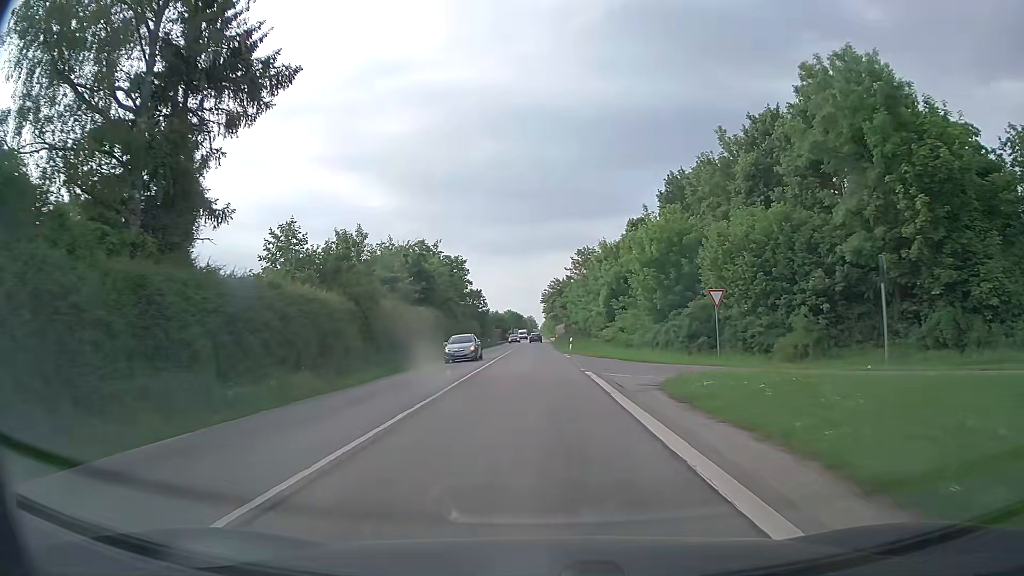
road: secondary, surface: asphalt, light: Day
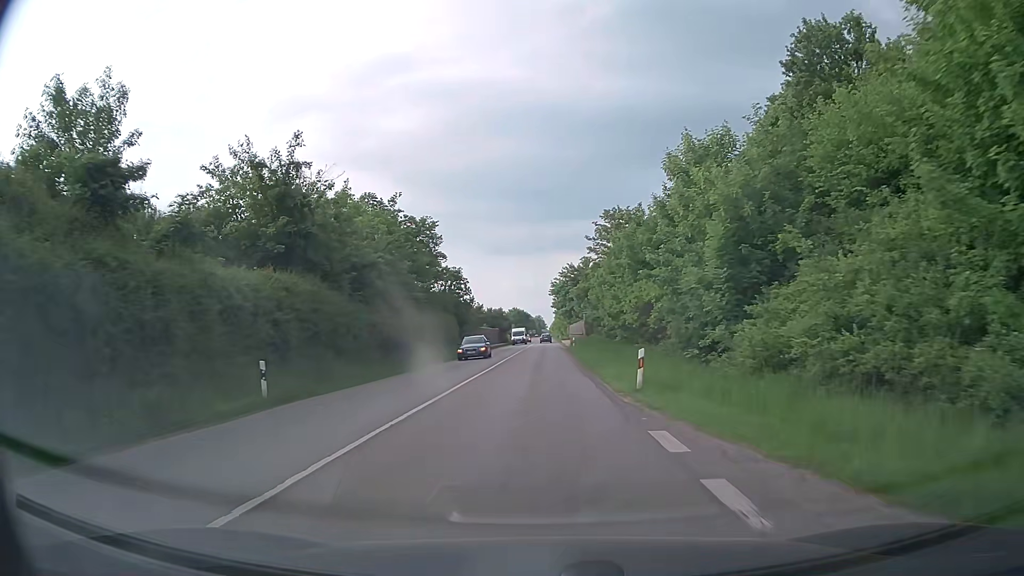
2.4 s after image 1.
(-0.2, +32.0) m; -1°
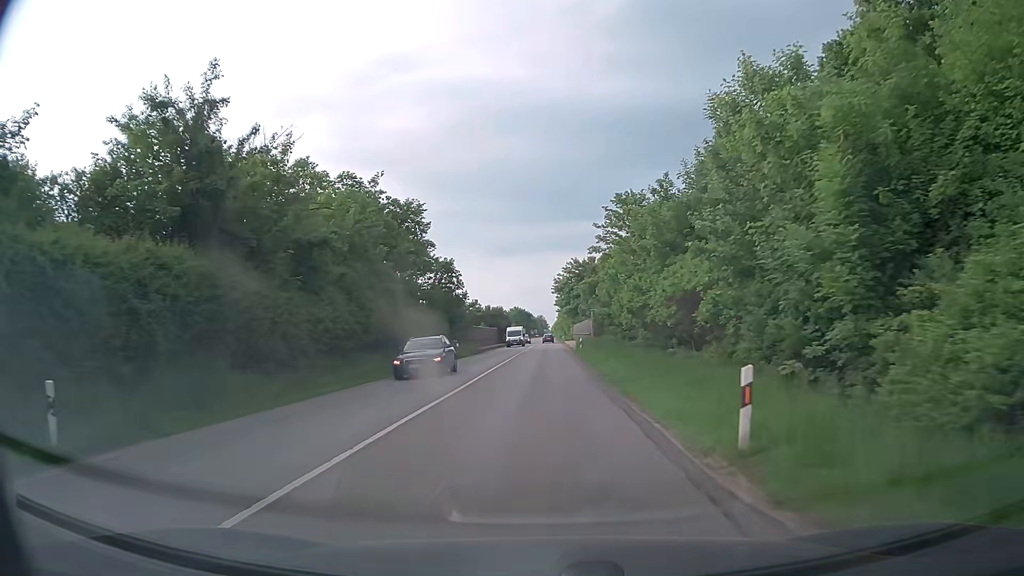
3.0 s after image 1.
(0.0, +8.0) m; 0°
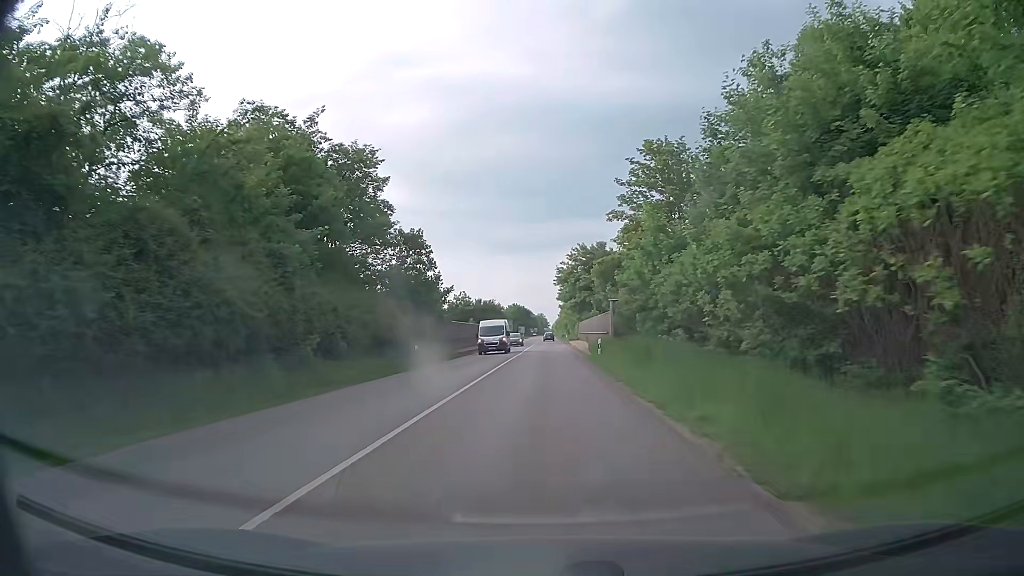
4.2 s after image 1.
(-0.1, +16.0) m; -1°
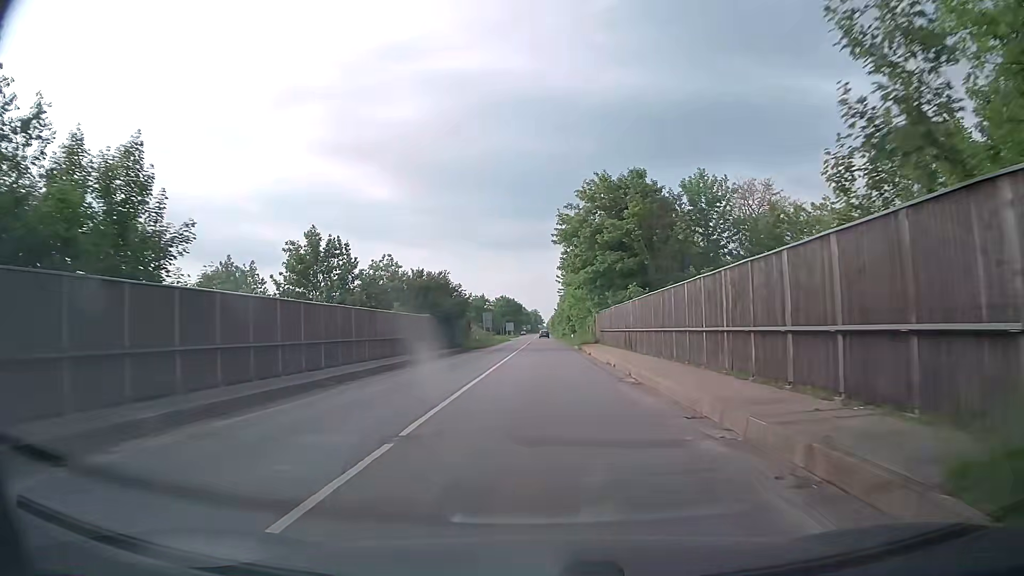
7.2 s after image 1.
(+0.5, +39.9) m; +1°
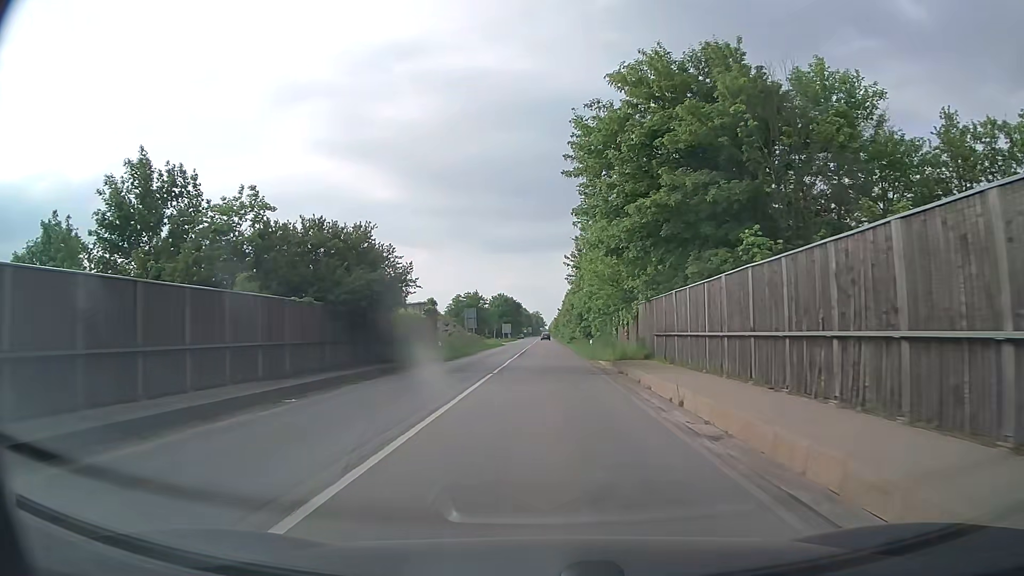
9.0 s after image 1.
(+0.1, +23.8) m; 0°
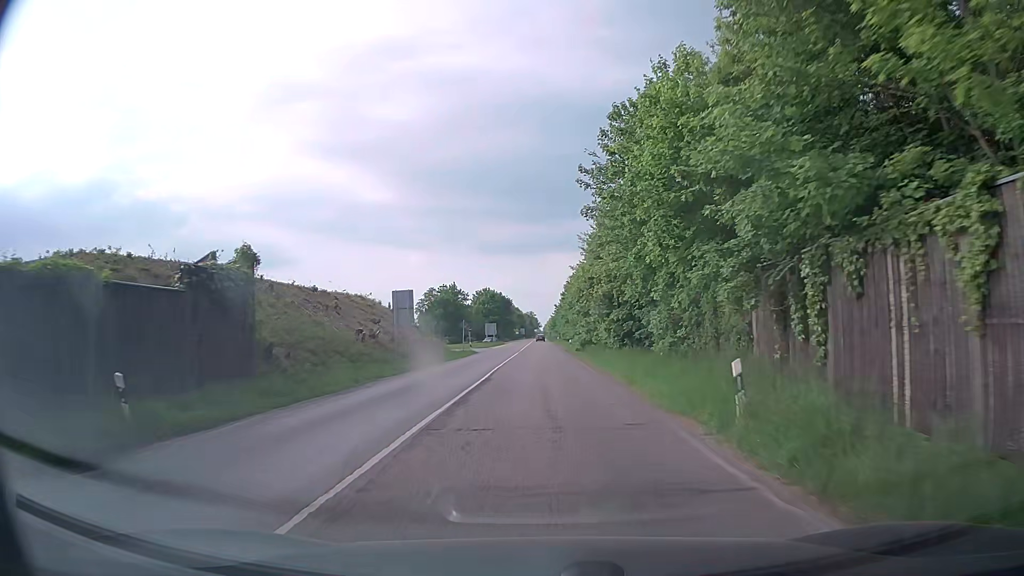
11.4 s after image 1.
(0.0, +31.3) m; 0°
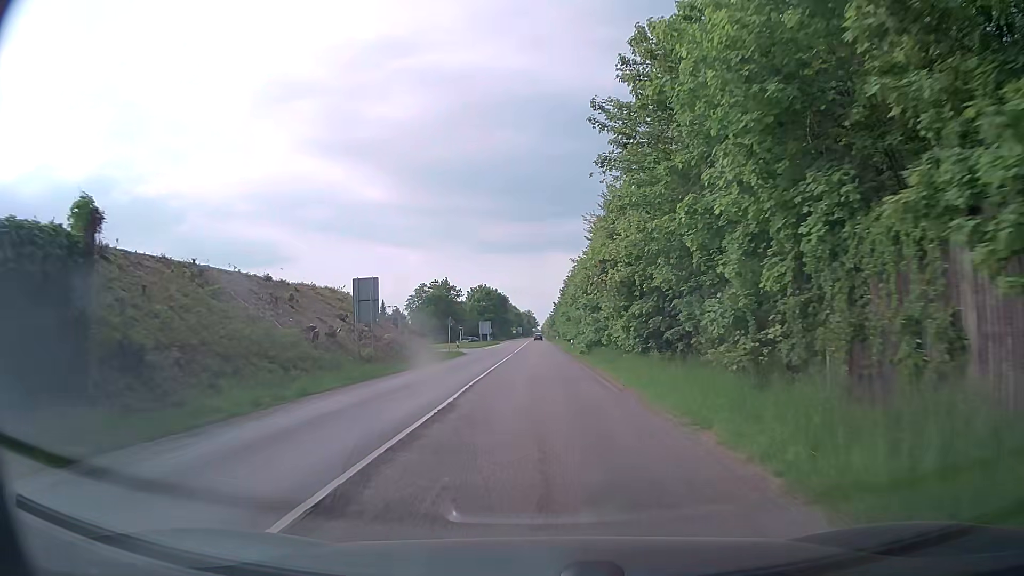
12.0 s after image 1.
(0.0, +7.8) m; +1°
(0, +10) (0, +20) (0, +30) (0, +40) (0, +50) (-1, +60) (-1, +70) (-1, +80) (-1, +90) (-1, +100) m
